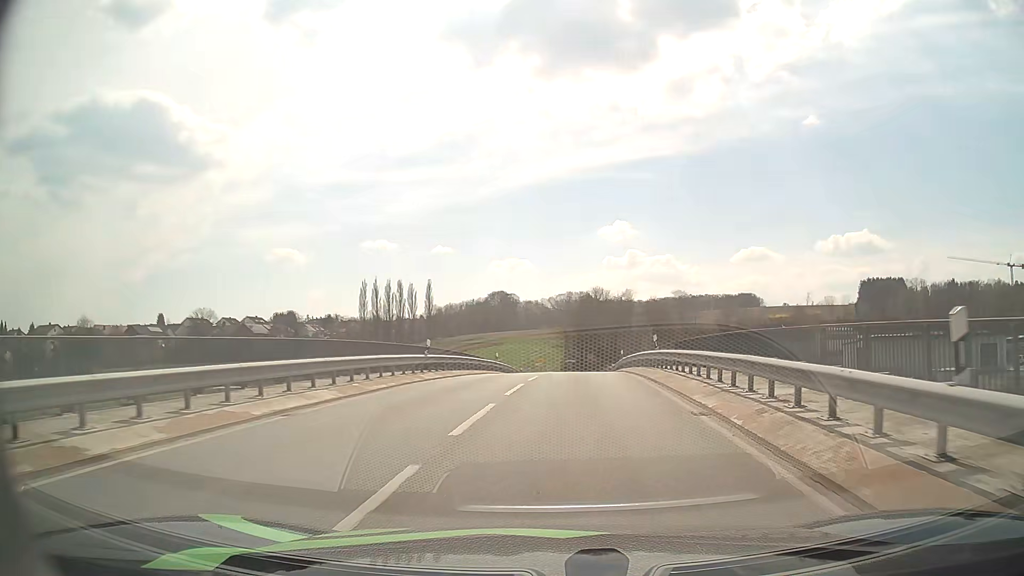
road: unclassified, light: Day
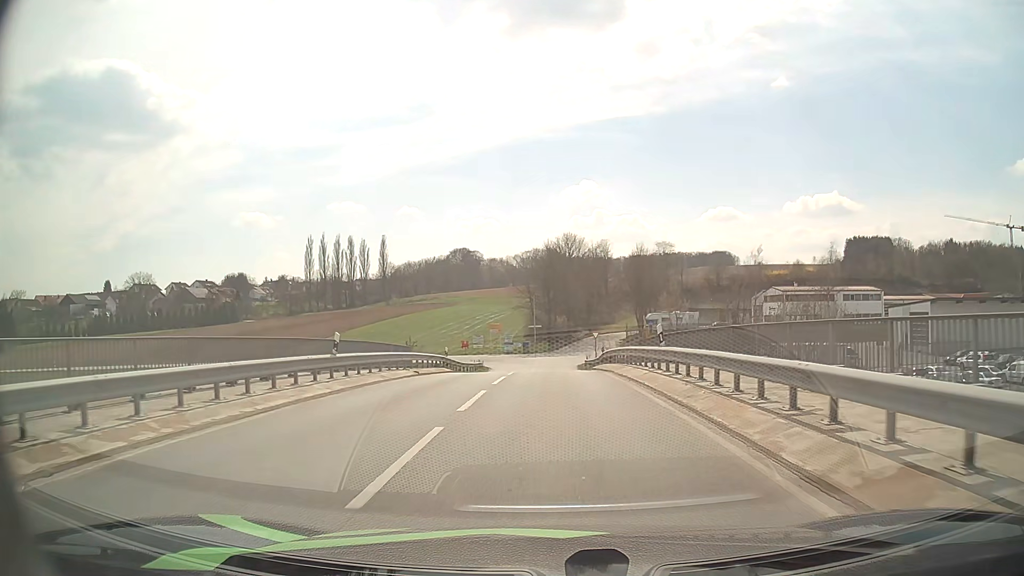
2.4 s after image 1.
(+1.3, +27.5) m; +3°
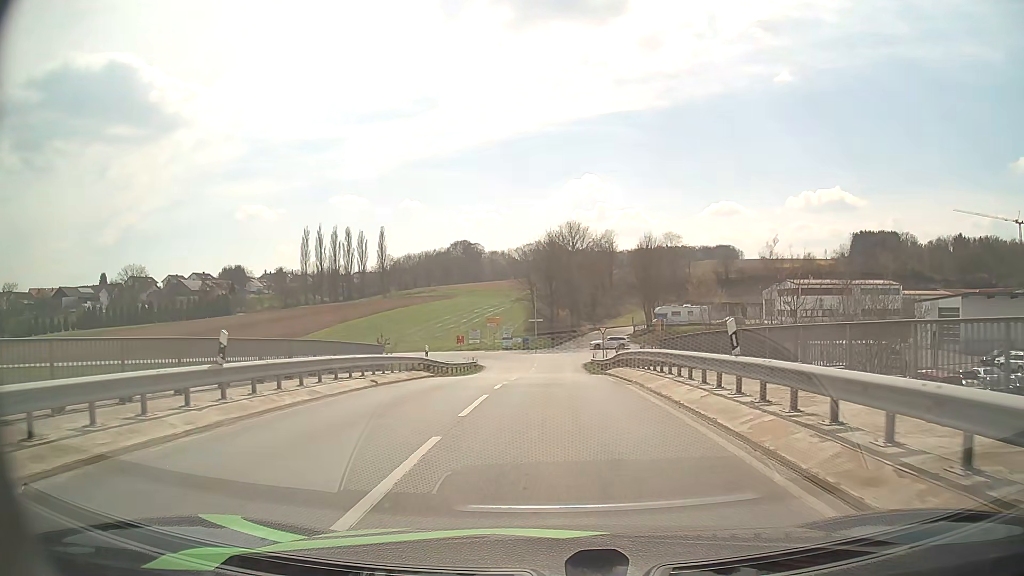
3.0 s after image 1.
(0.0, +6.6) m; 0°
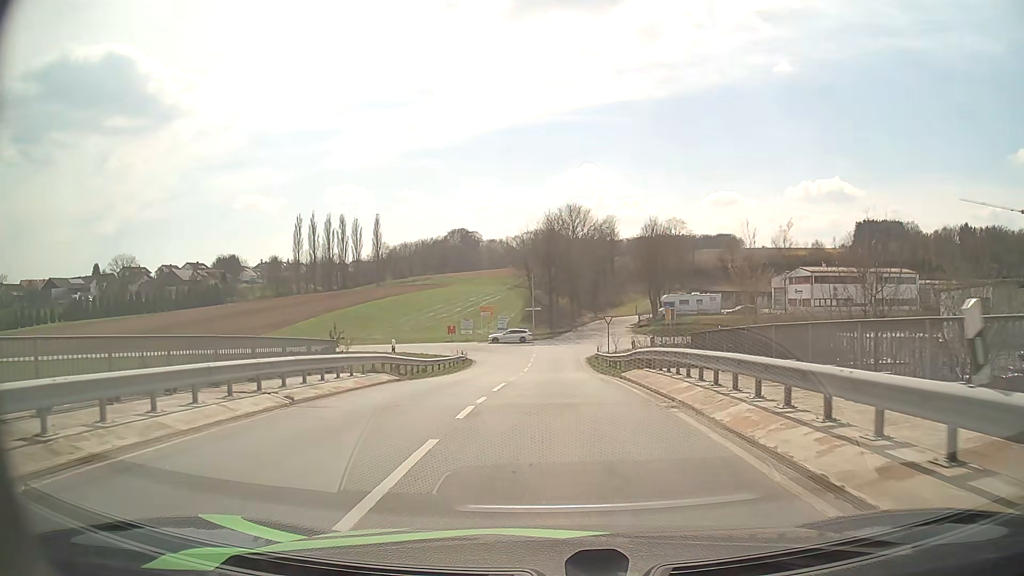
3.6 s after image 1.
(0.0, +6.4) m; 0°
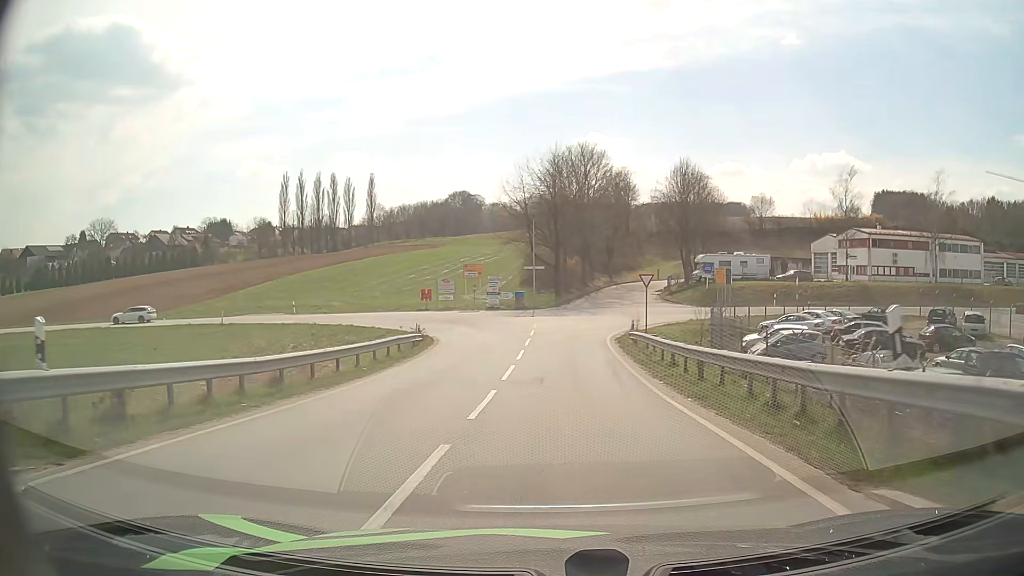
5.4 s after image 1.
(0.0, +18.2) m; -1°
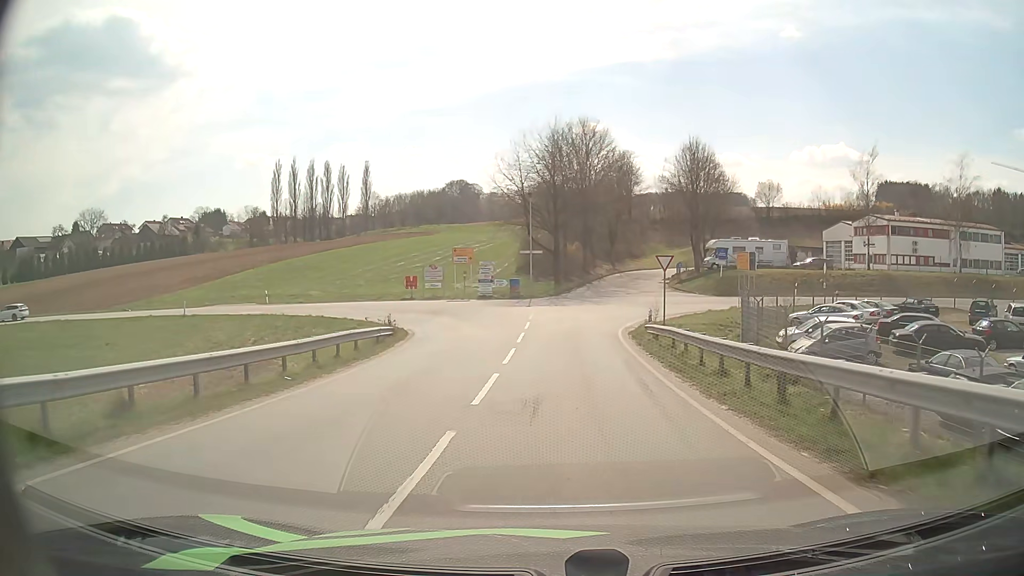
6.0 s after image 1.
(0.0, +5.7) m; +1°
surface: asphalt
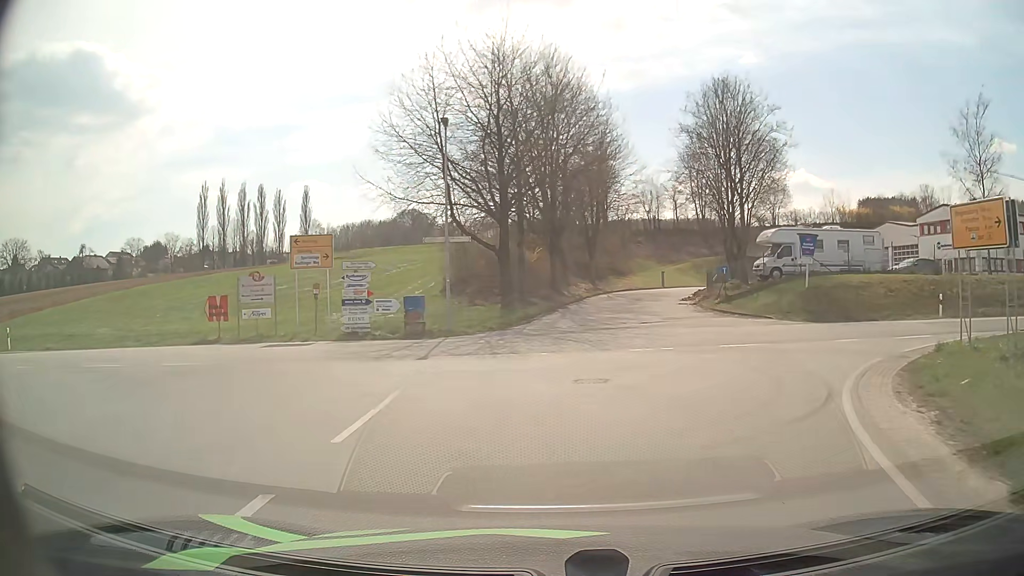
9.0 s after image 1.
(+0.5, +26.7) m; +3°
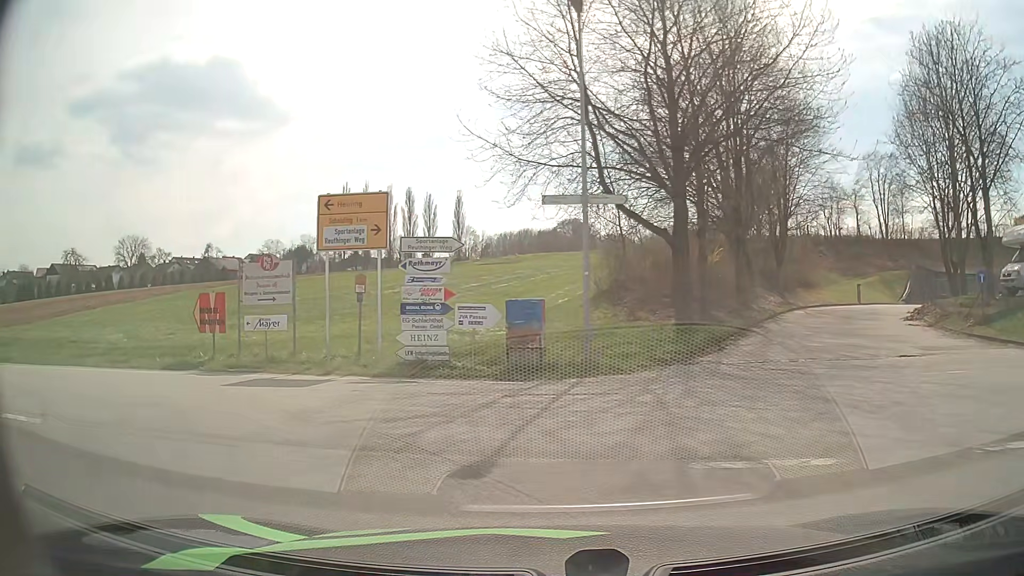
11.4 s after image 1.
(-0.7, +10.6) m; -14°
